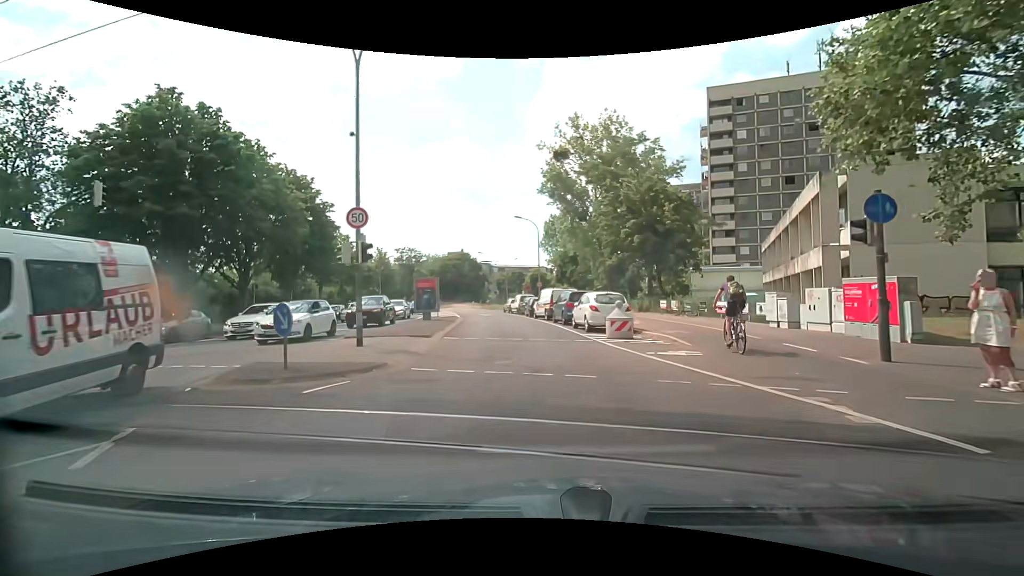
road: tertiary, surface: asphalt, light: Day
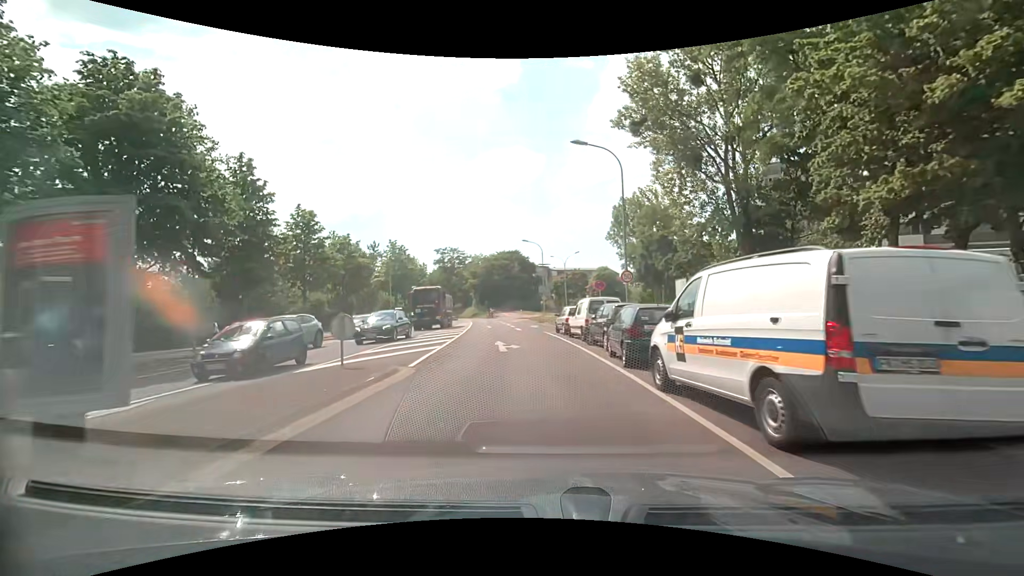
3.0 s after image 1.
(-1.3, +24.2) m; -7°
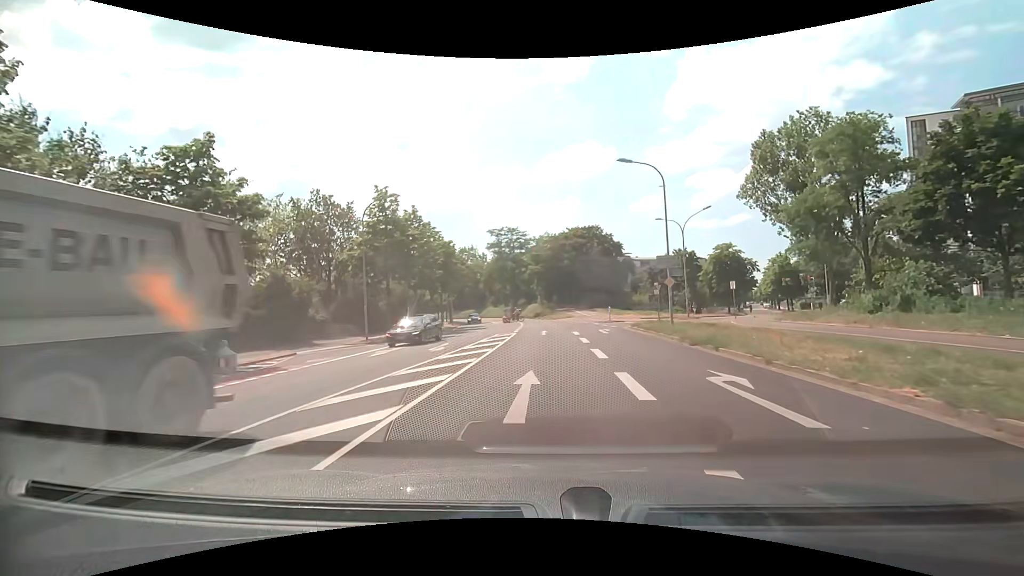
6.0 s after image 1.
(-2.4, +29.8) m; -8°
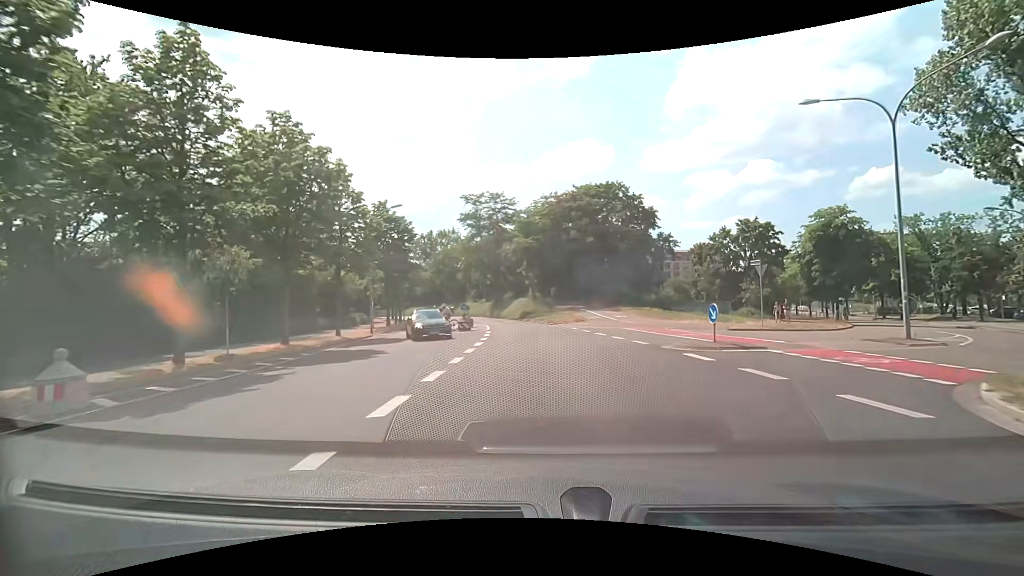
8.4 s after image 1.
(0.0, +28.1) m; +1°
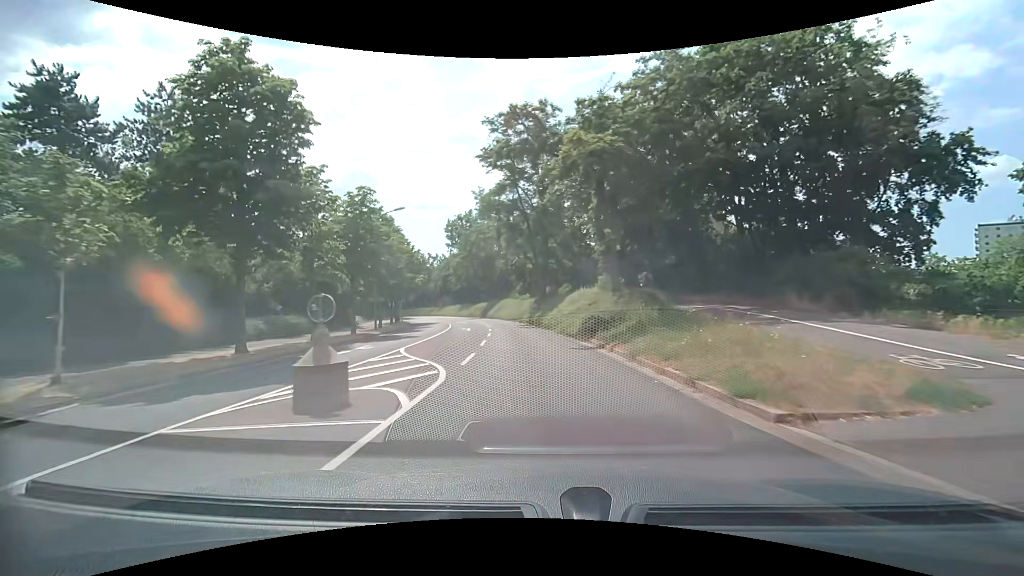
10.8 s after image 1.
(-1.4, +30.2) m; -8°
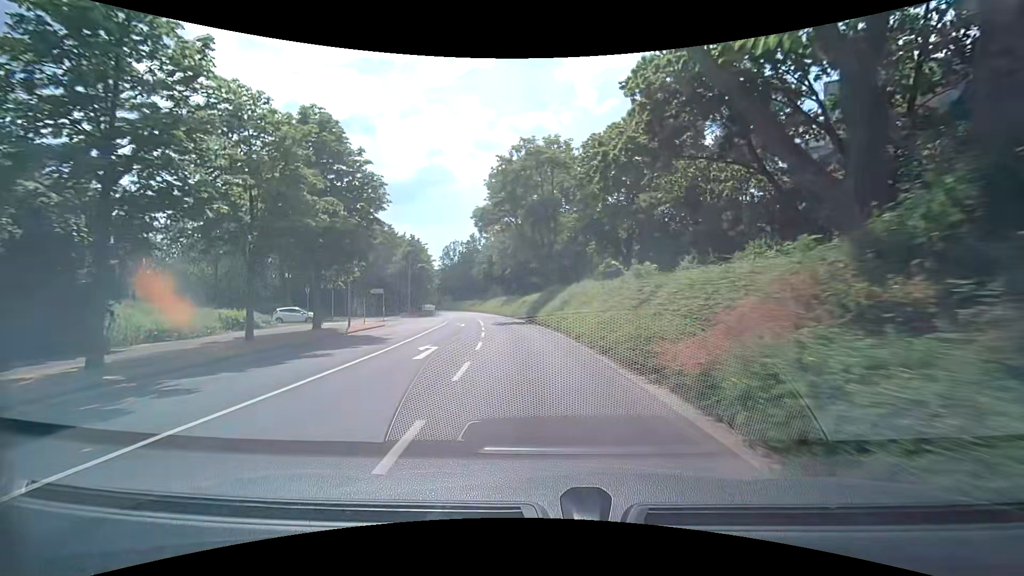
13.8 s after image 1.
(-2.9, +39.3) m; -8°
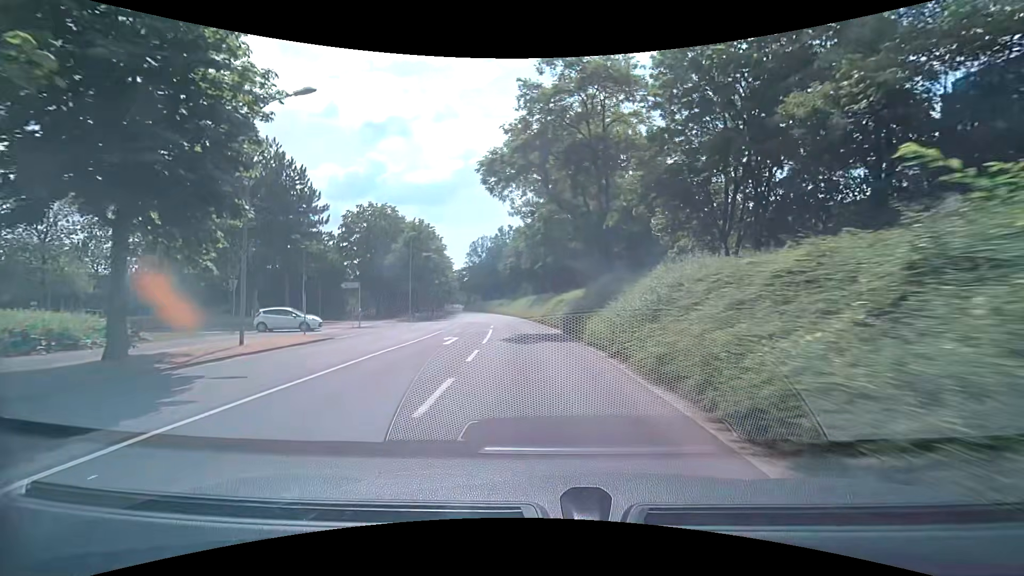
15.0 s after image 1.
(-0.3, +14.7) m; -3°
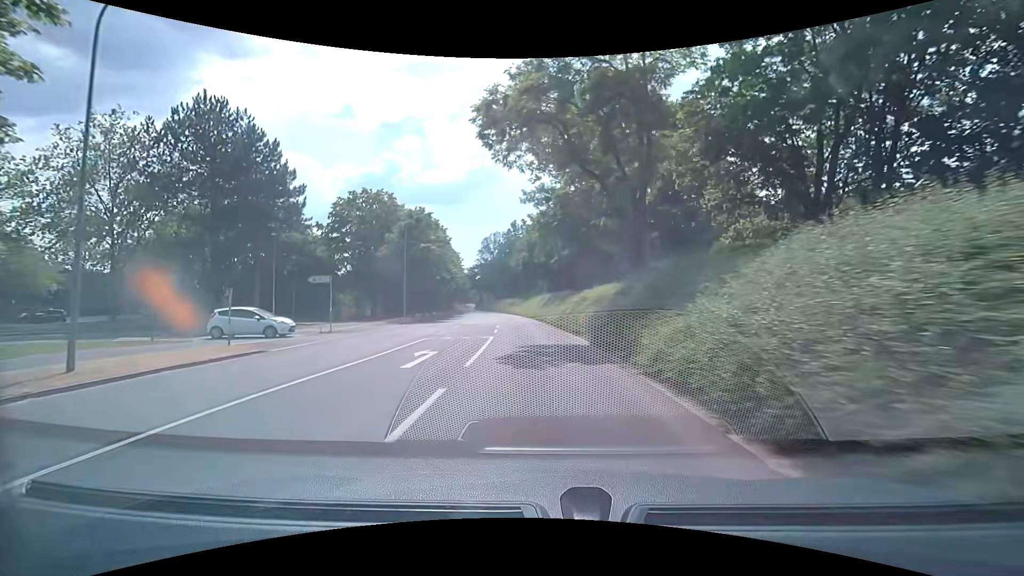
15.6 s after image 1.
(-0.1, +7.1) m; -1°
(0, +10) (-1, +20) (-1, +30) (-2, +40) (-3, +50) (-4, +60) (-6, +70) (-7, +80) (-9, +89) (-11, +99) m
